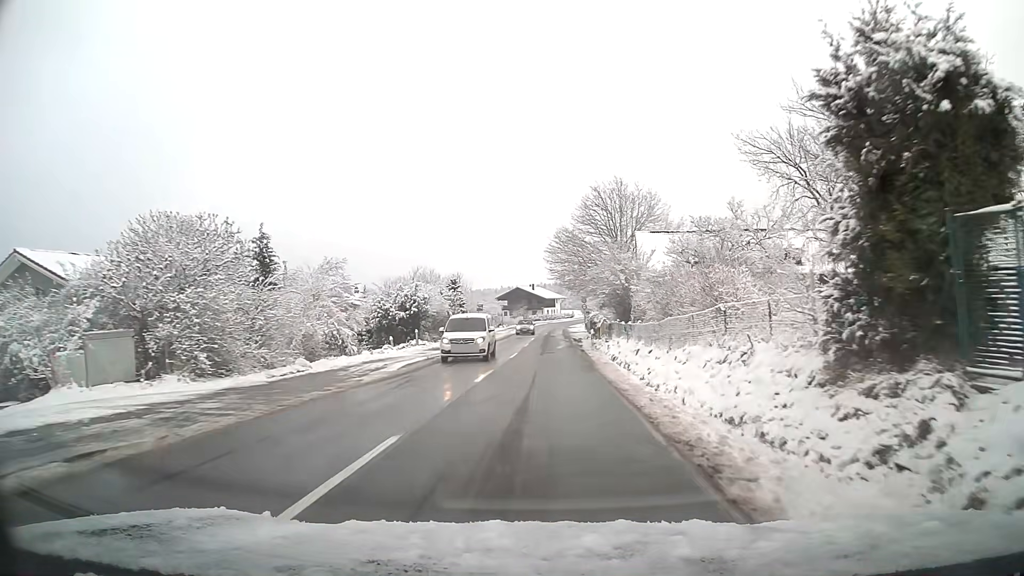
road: tertiary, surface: asphalt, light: Day
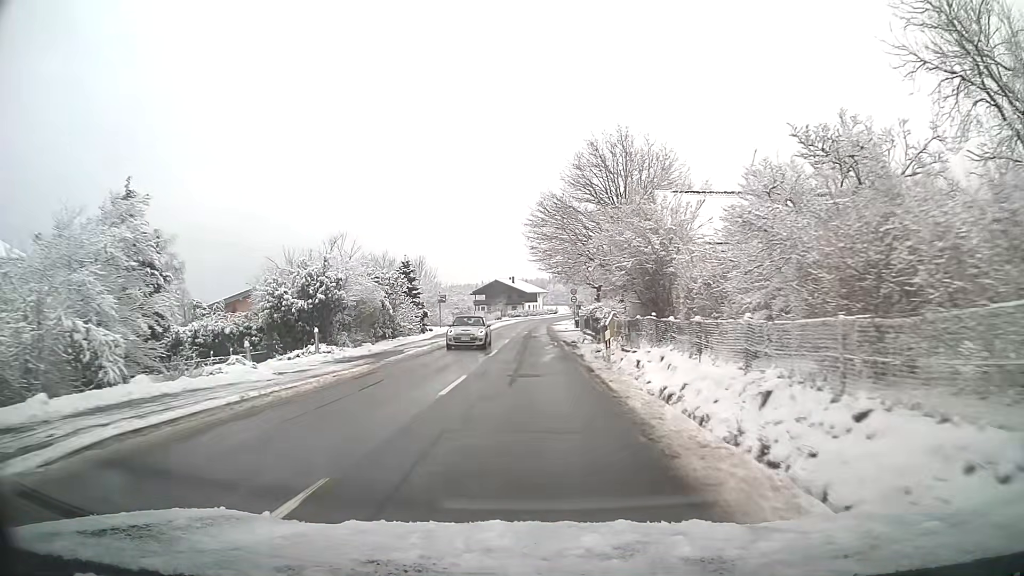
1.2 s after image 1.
(+0.3, +15.1) m; +1°
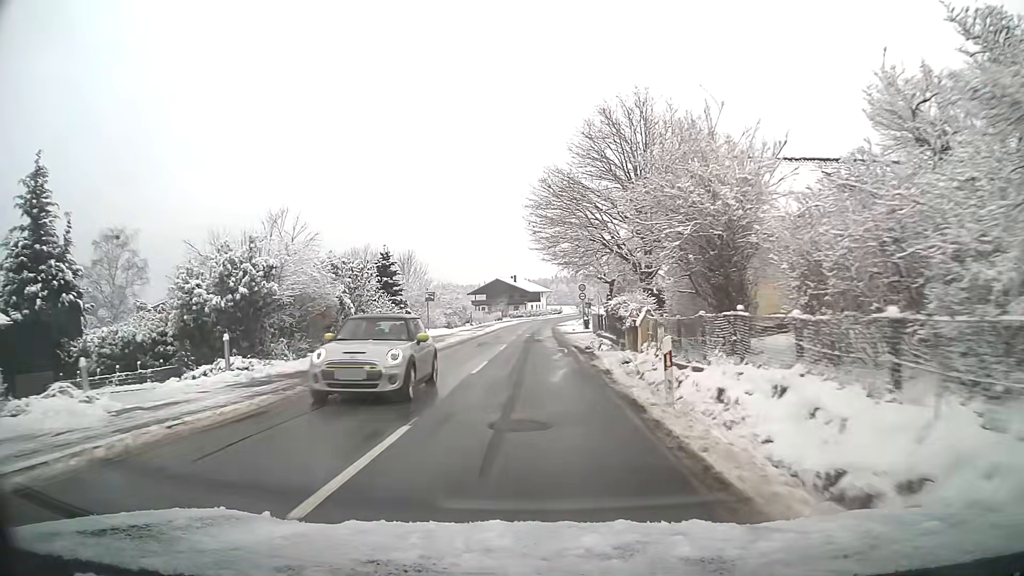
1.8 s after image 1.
(0.0, +7.7) m; 0°
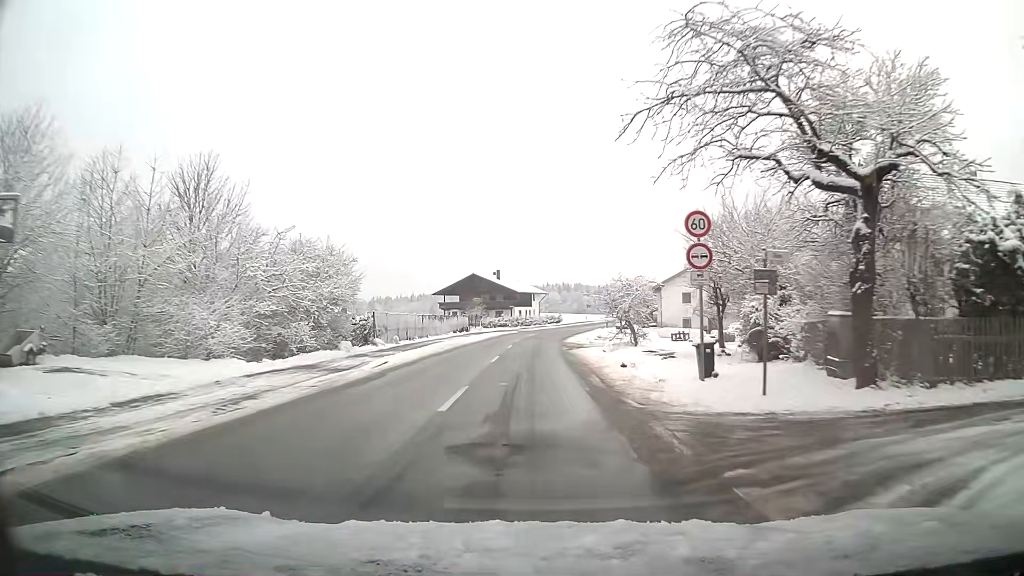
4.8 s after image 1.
(0.0, +40.2) m; +1°
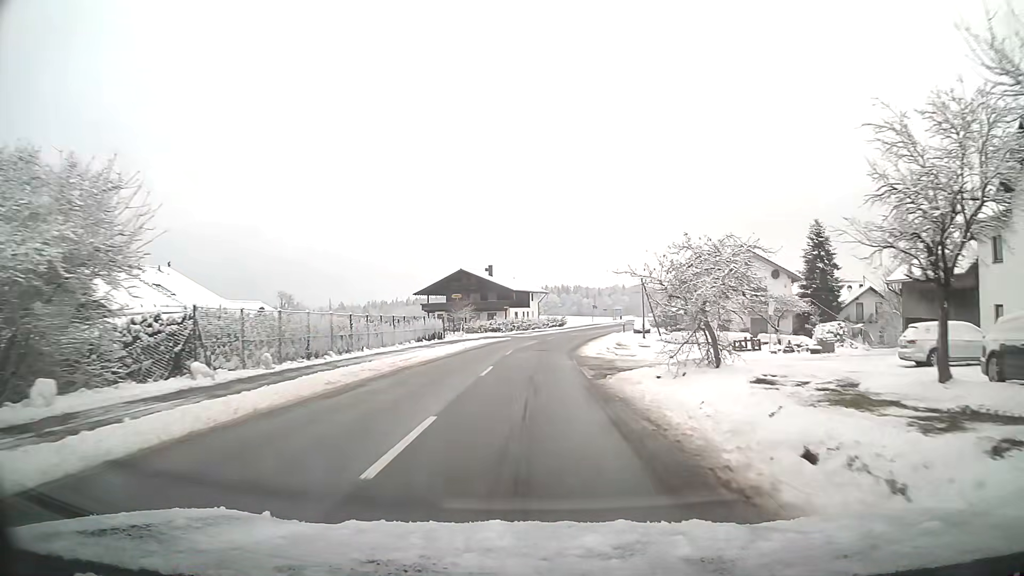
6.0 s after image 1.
(+0.1, +16.6) m; 0°
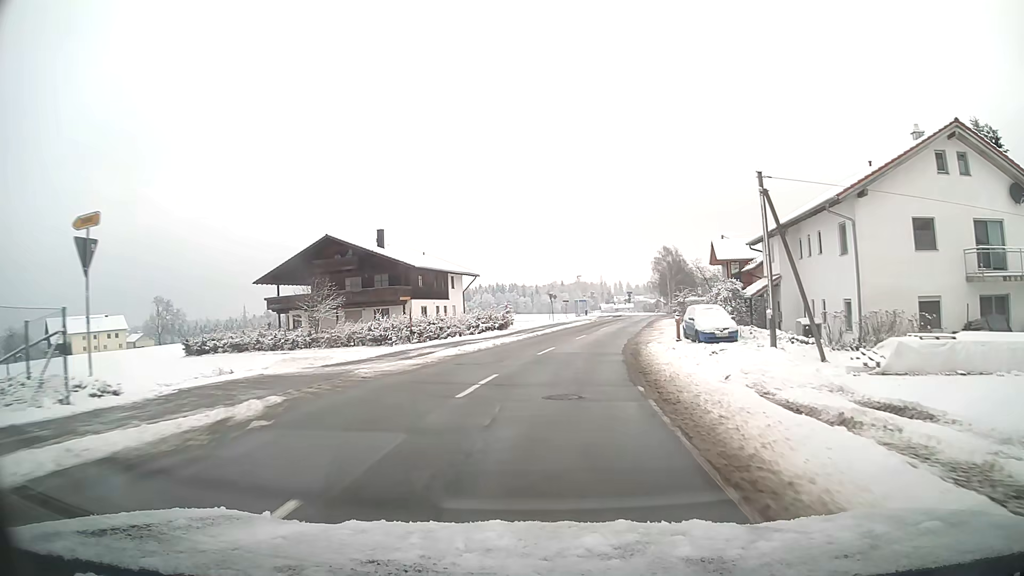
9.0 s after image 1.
(+1.3, +41.5) m; +6°
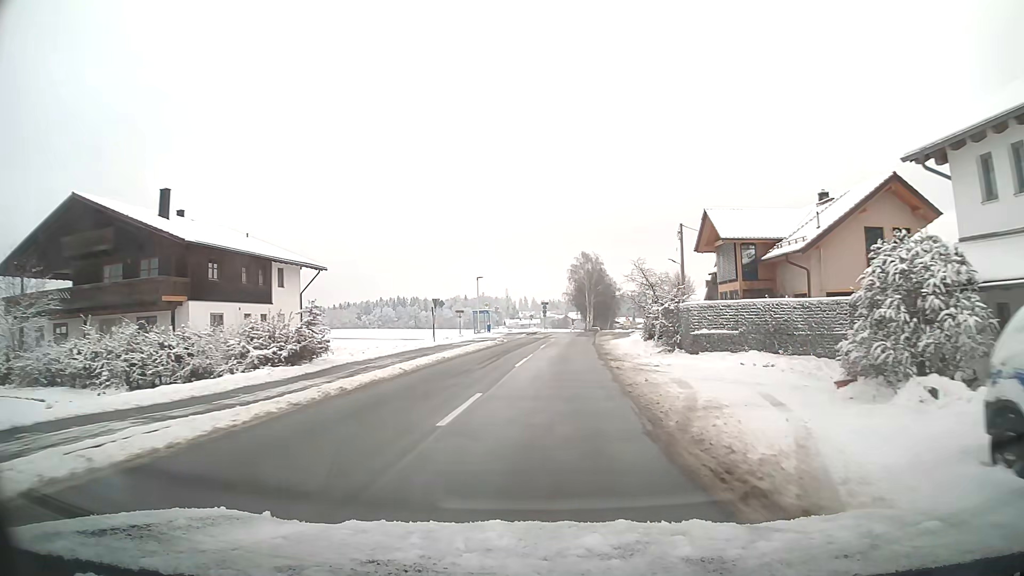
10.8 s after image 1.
(+1.7, +24.4) m; +8°
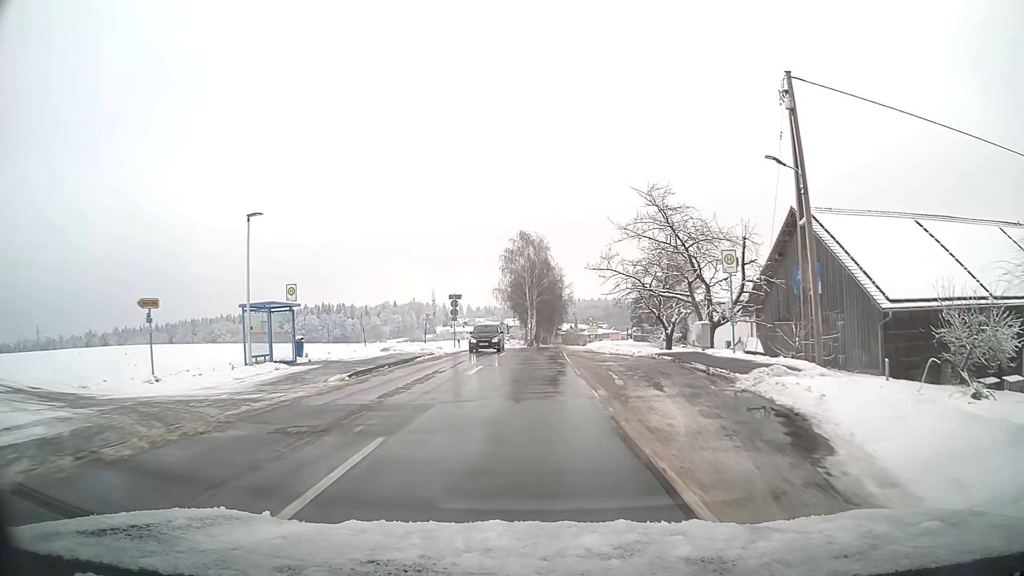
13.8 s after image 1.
(+2.2, +40.4) m; +5°
(0, +10) (0, +20) (0, +30) (0, +40) (0, +50) (+1, +60) (+2, +70) (+3, +80) (+4, +90) (+6, +100) m
